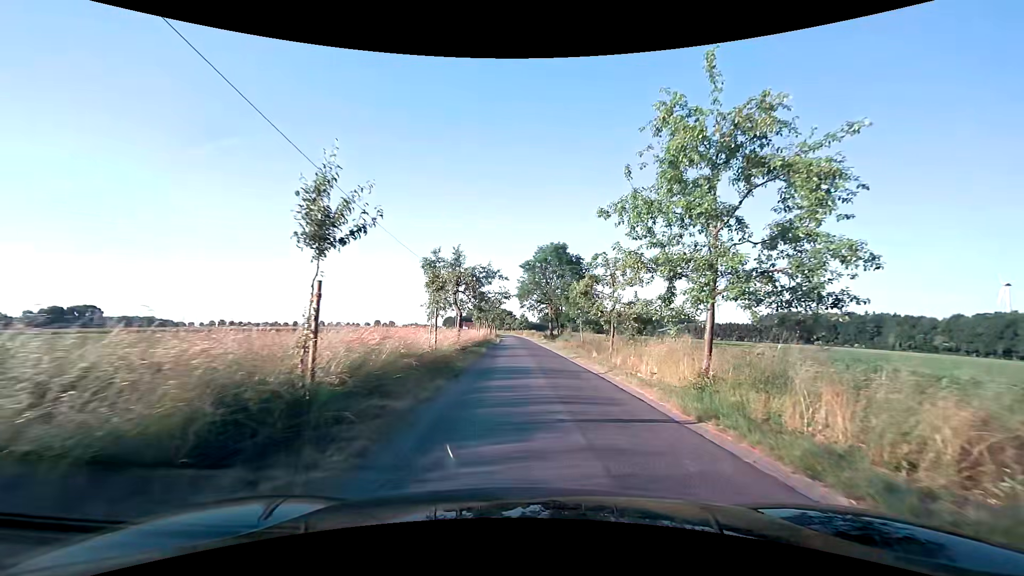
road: unclassified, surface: asphalt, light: Day
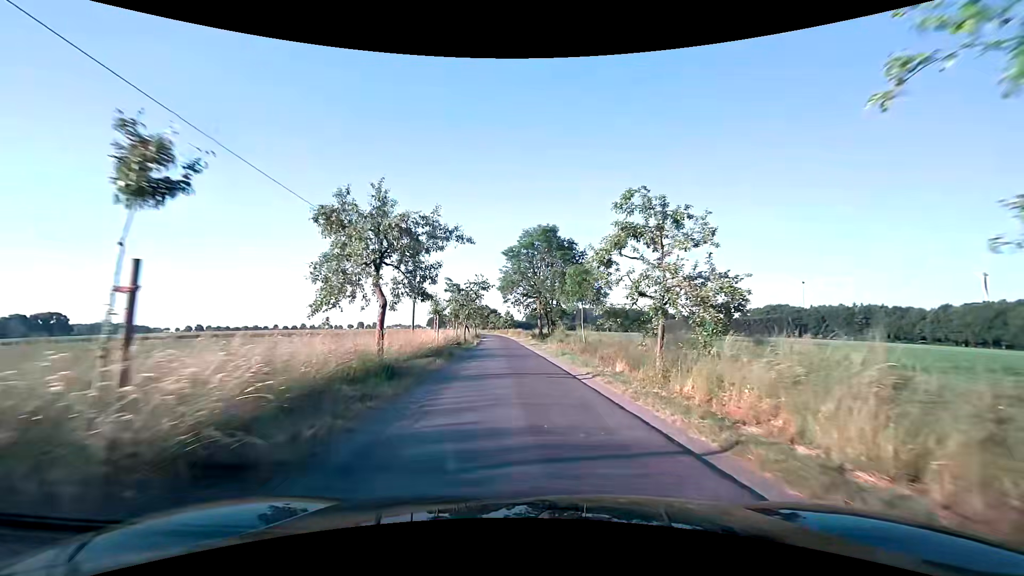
(+0.4, +11.4) m; +2°
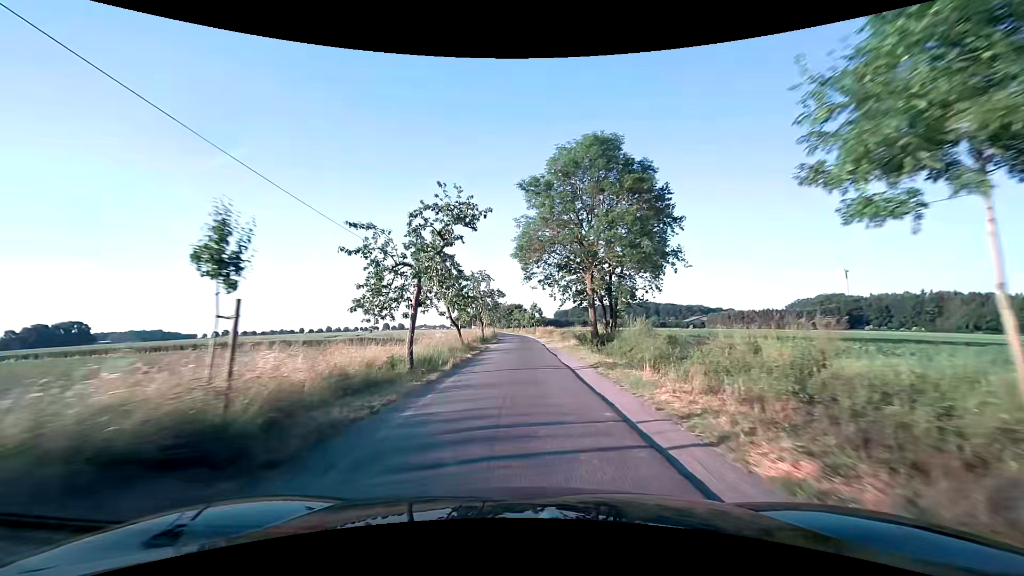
(-0.6, +27.8) m; -3°
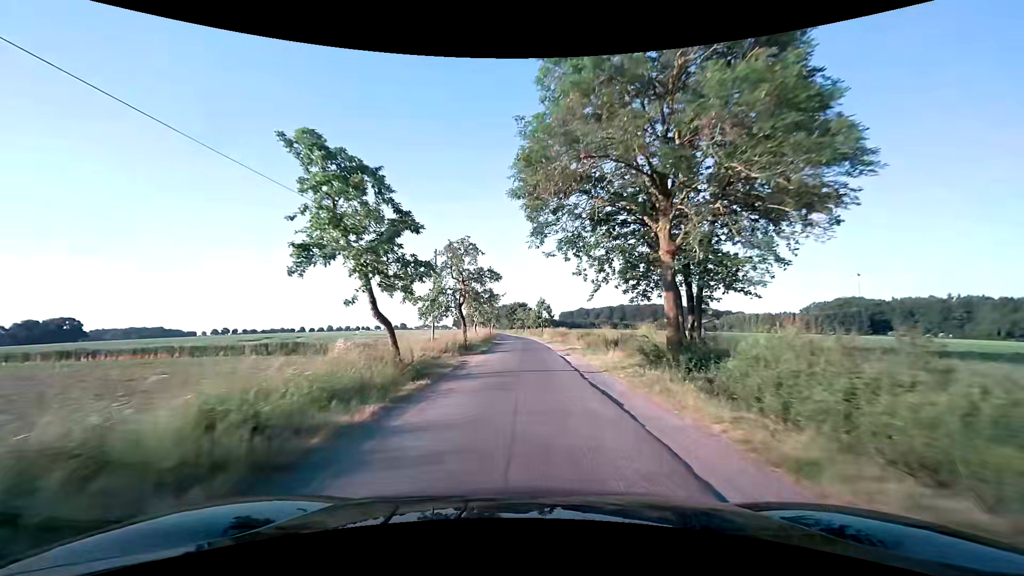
(-0.1, +16.5) m; -1°
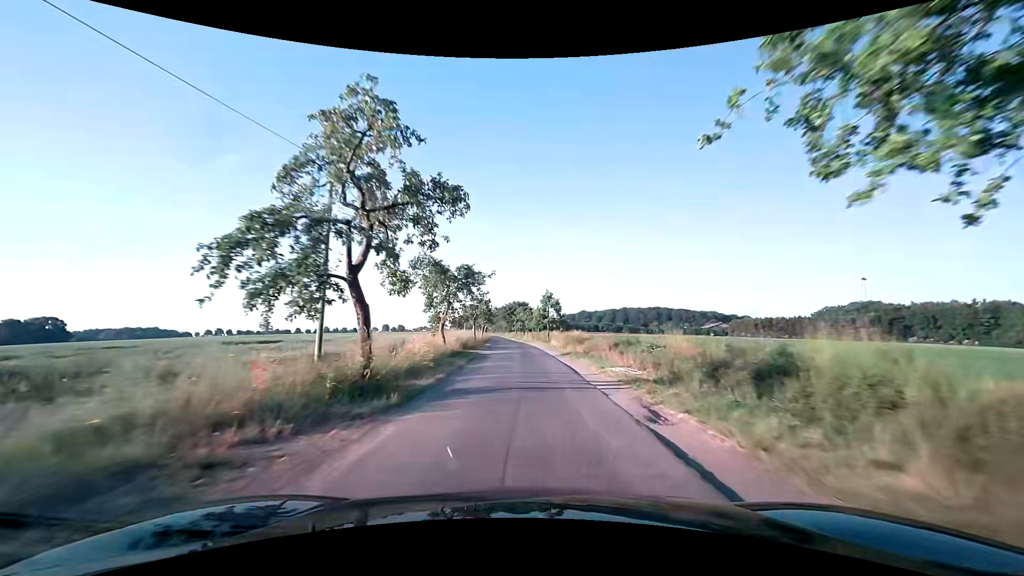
(0.0, +18.0) m; 0°
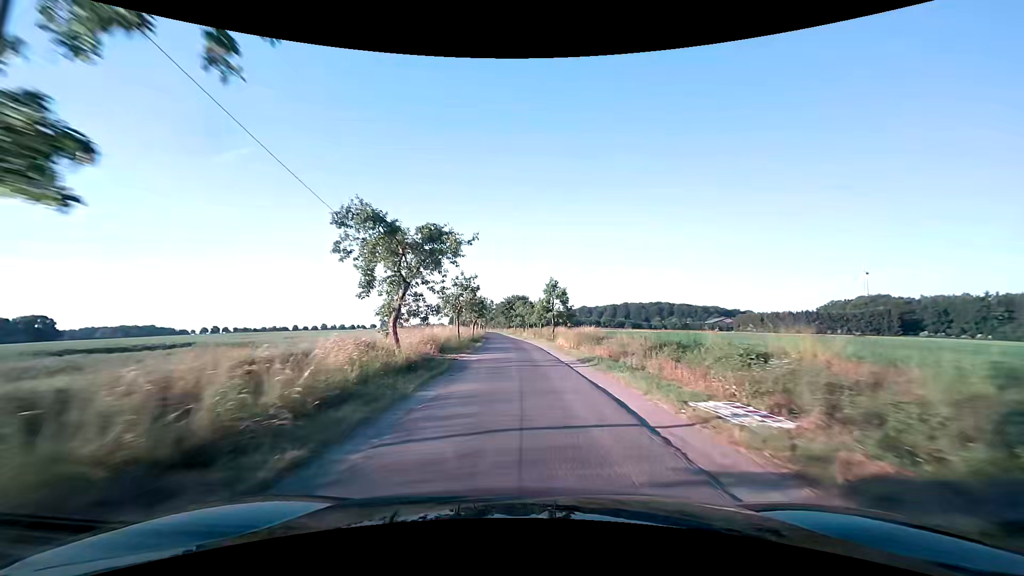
(0.0, +9.5) m; 0°
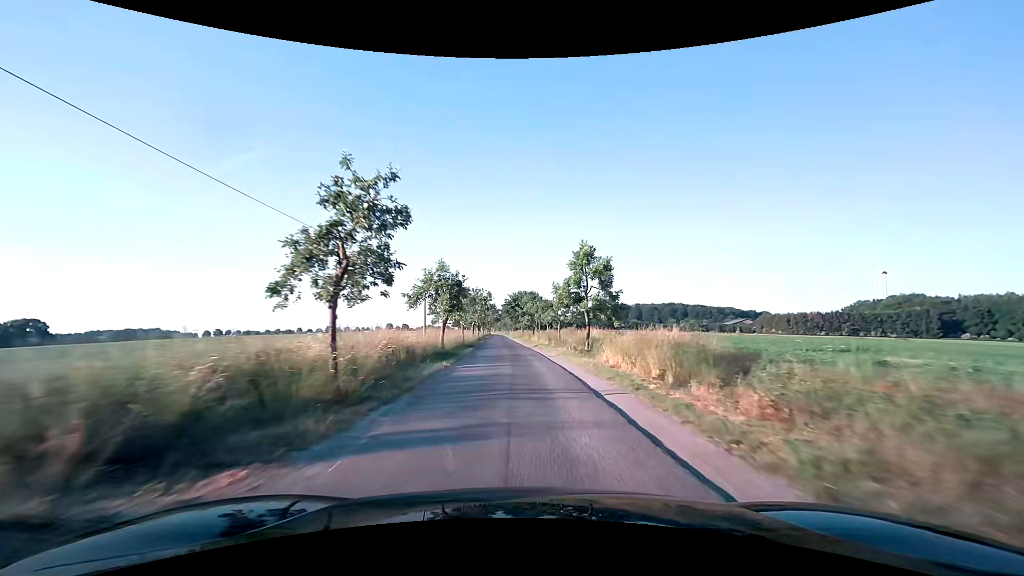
(-0.3, +20.1) m; -2°
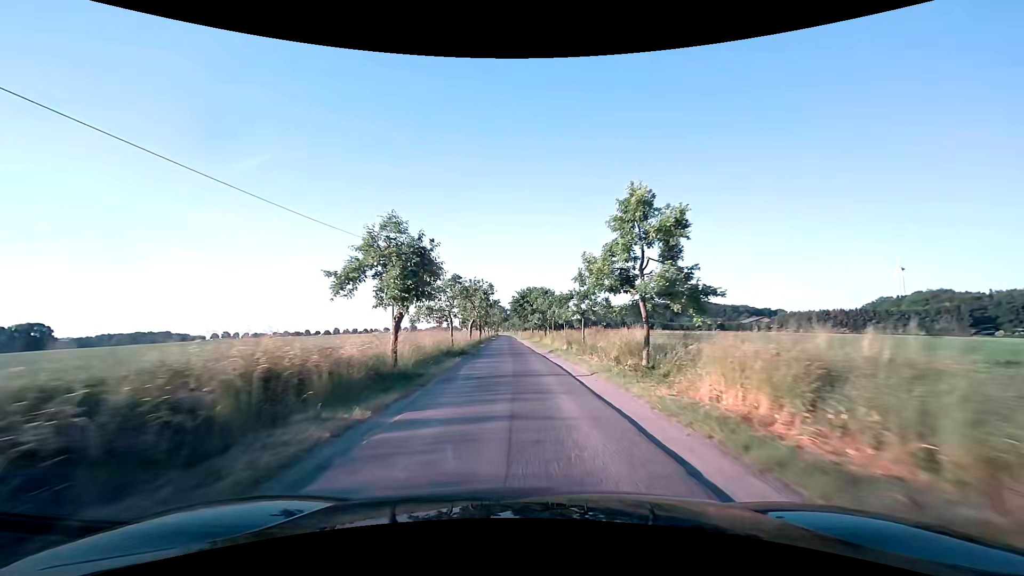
(0.0, +10.5) m; -1°
(0, +10) (0, +20) (-1, +30) (-1, +40) (-1, +50) (-2, +60) (-2, +70) (-3, +80) (-3, +90) (-4, +100) m
